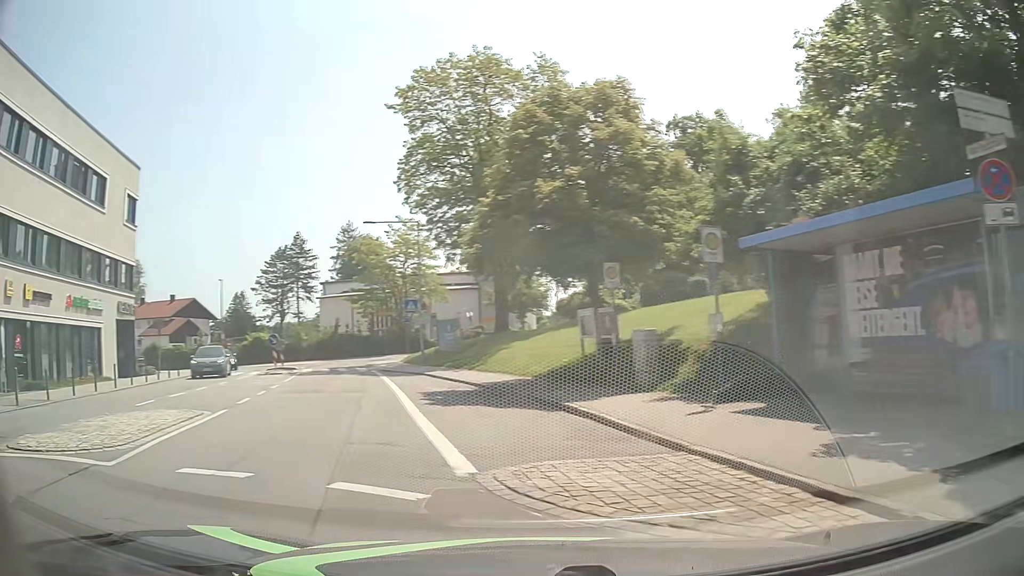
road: unclassified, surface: asphalt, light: Day
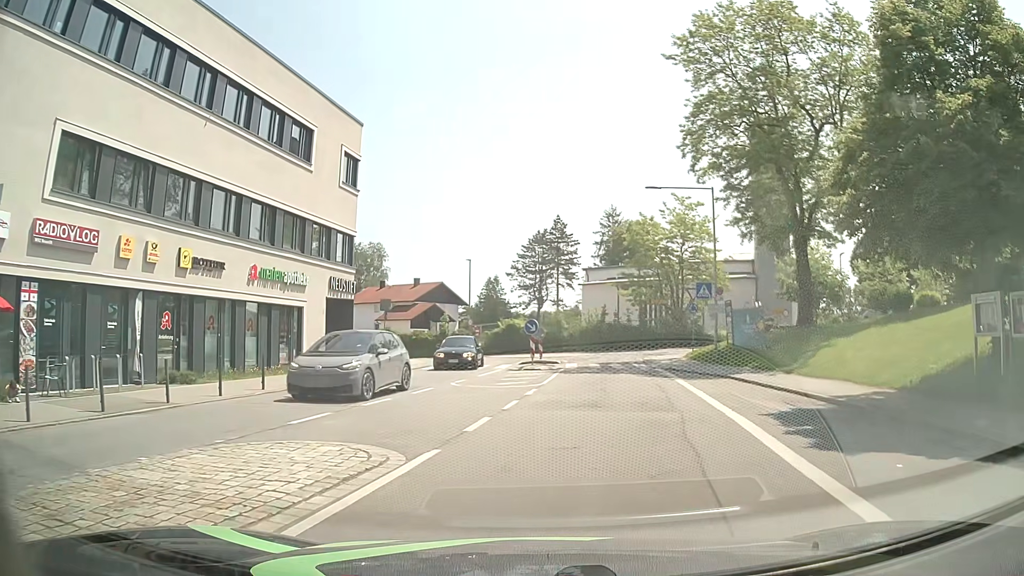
(-2.2, +6.8) m; -23°
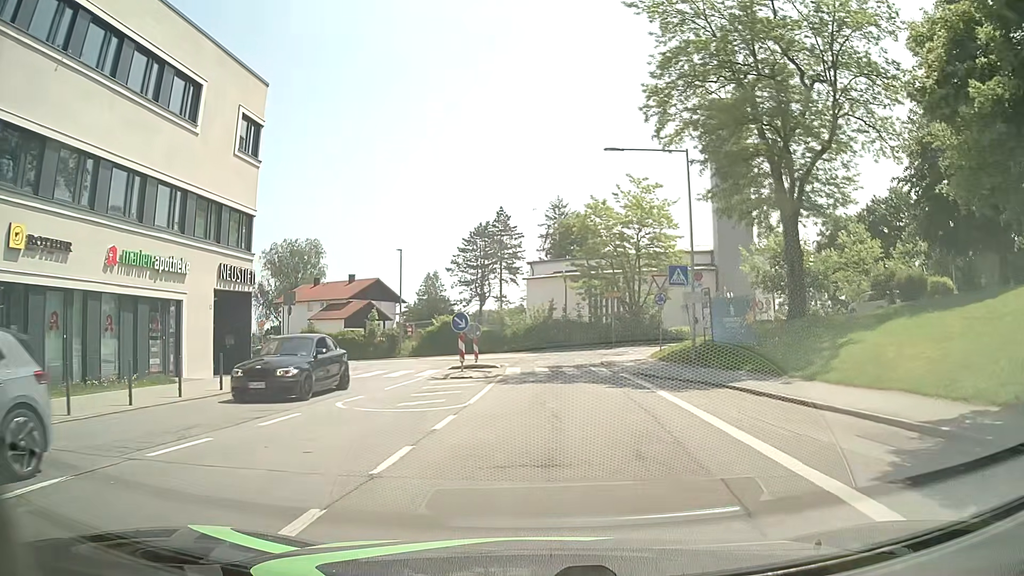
(+0.4, +6.3) m; +6°
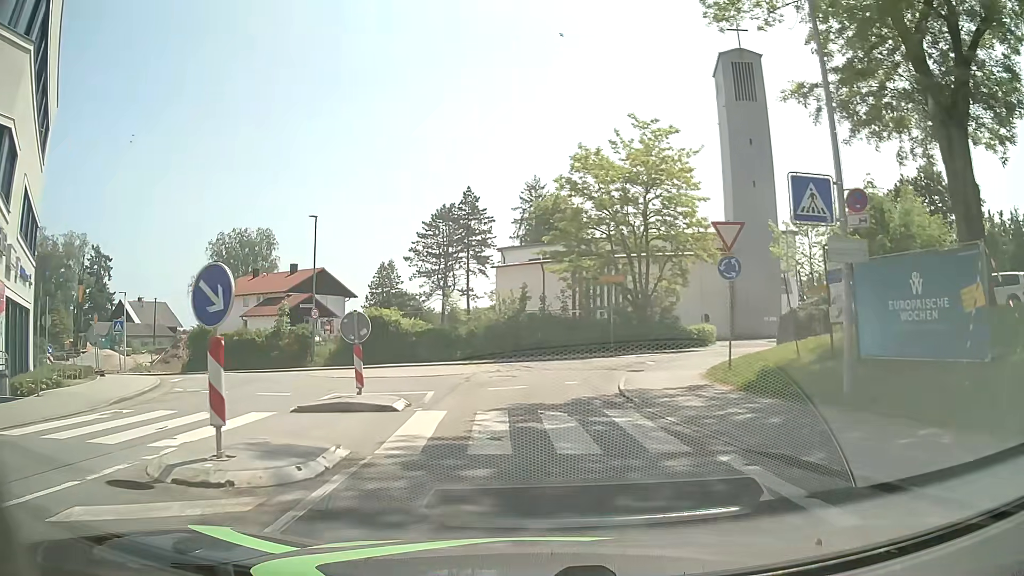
(+0.3, +14.7) m; +1°
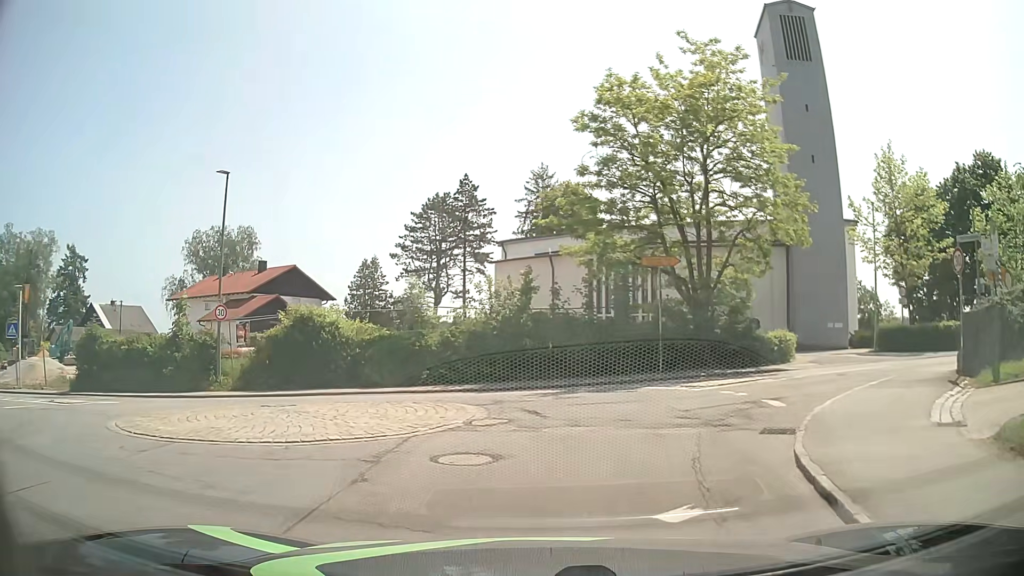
(-0.1, +11.9) m; -1°
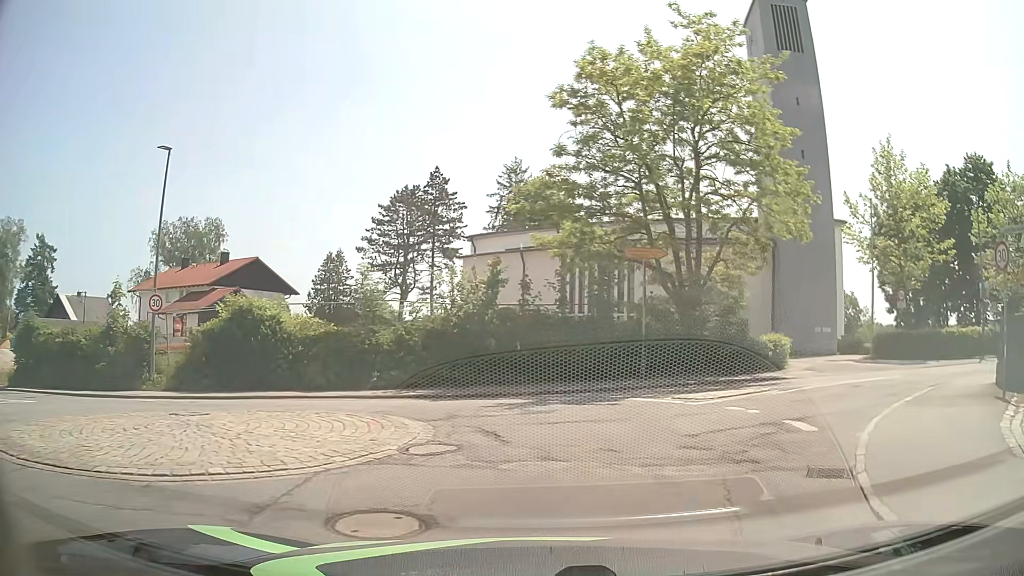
(+0.1, +2.7) m; +2°
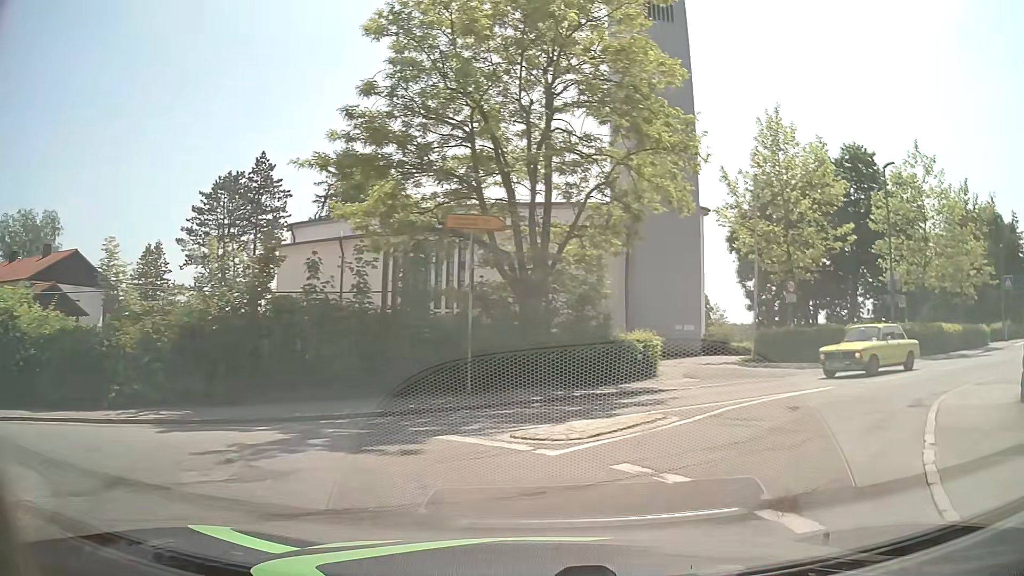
(+0.8, +5.5) m; +16°
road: tertiary
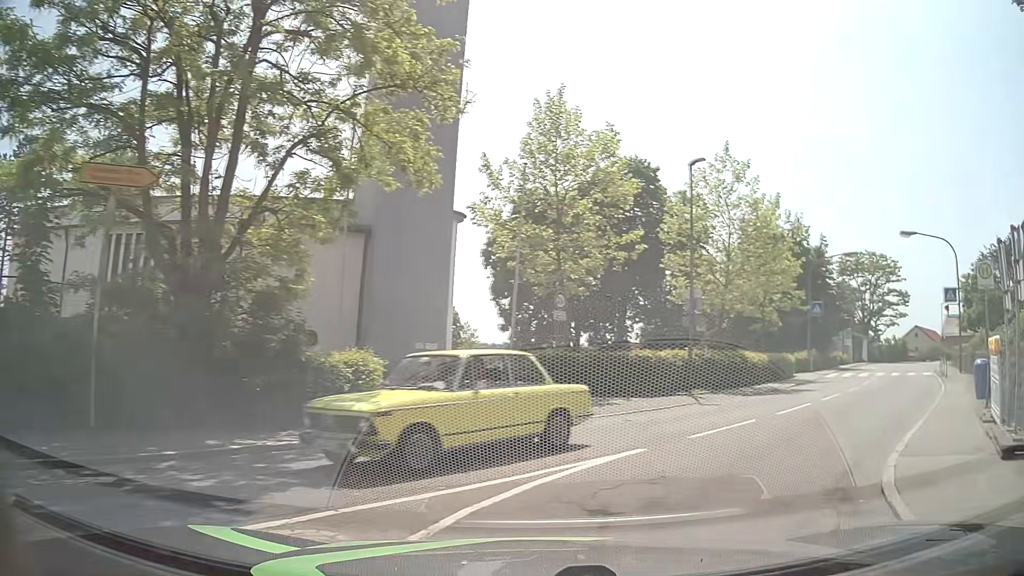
(+0.9, +5.4) m; +21°
(+3, +9) (+9, +18) (+15, +26) (+20, +34) (+26, +42) (+32, +50) (+38, +58) (+45, +65) (+53, +72) (+61, +77) m
